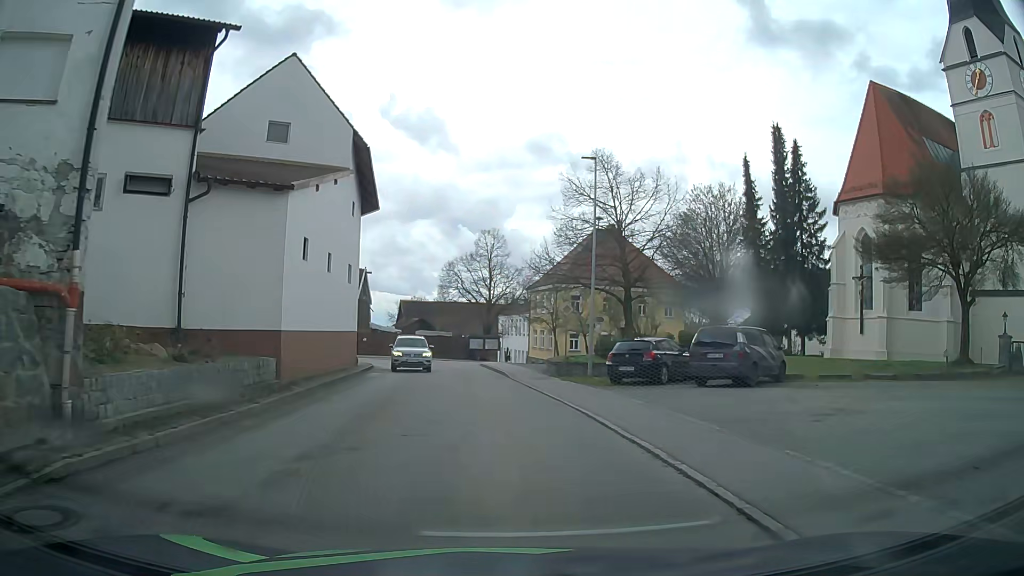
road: tertiary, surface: asphalt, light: Day
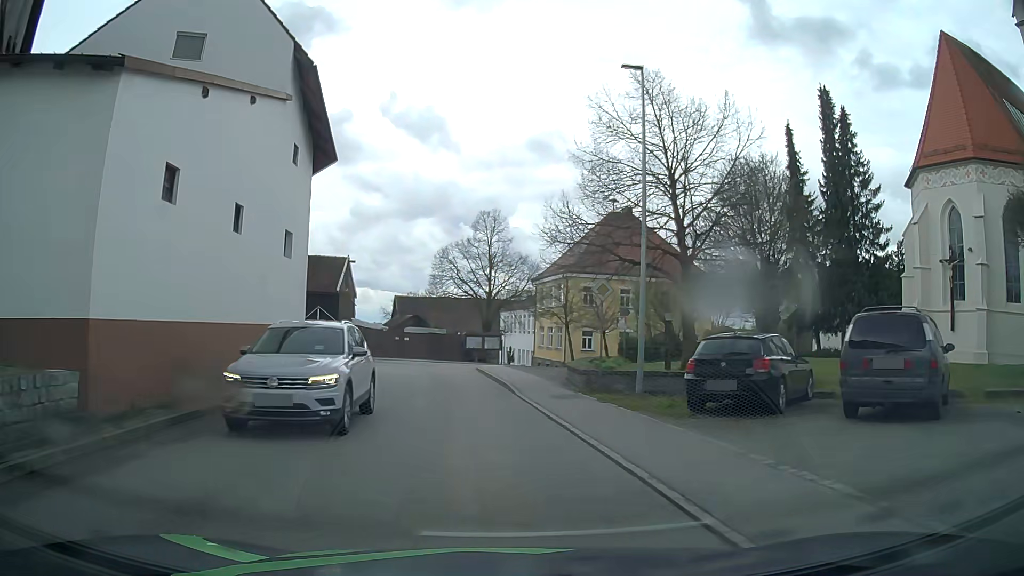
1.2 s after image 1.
(0.0, +8.8) m; 0°
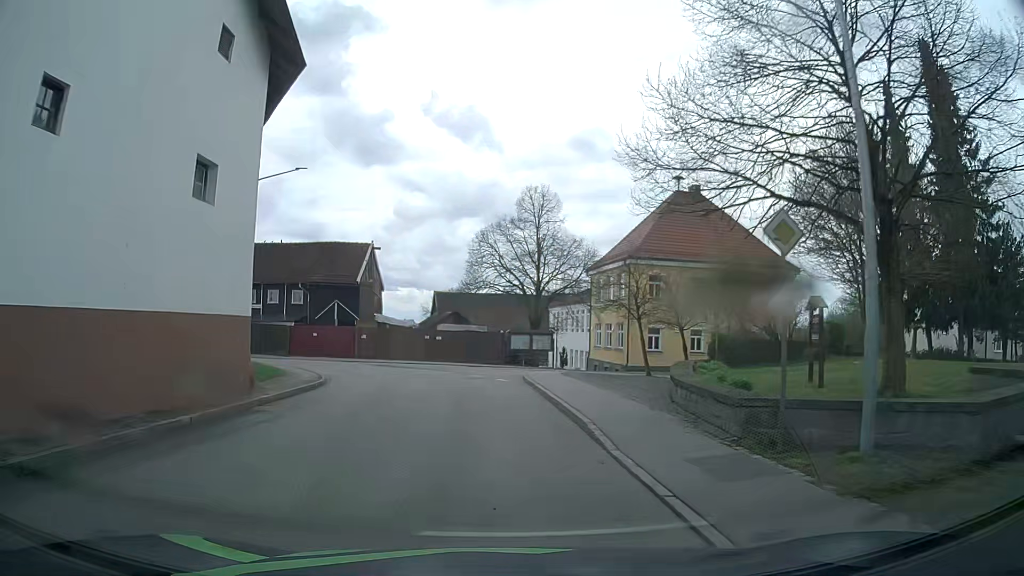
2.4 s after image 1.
(-0.3, +8.9) m; -3°
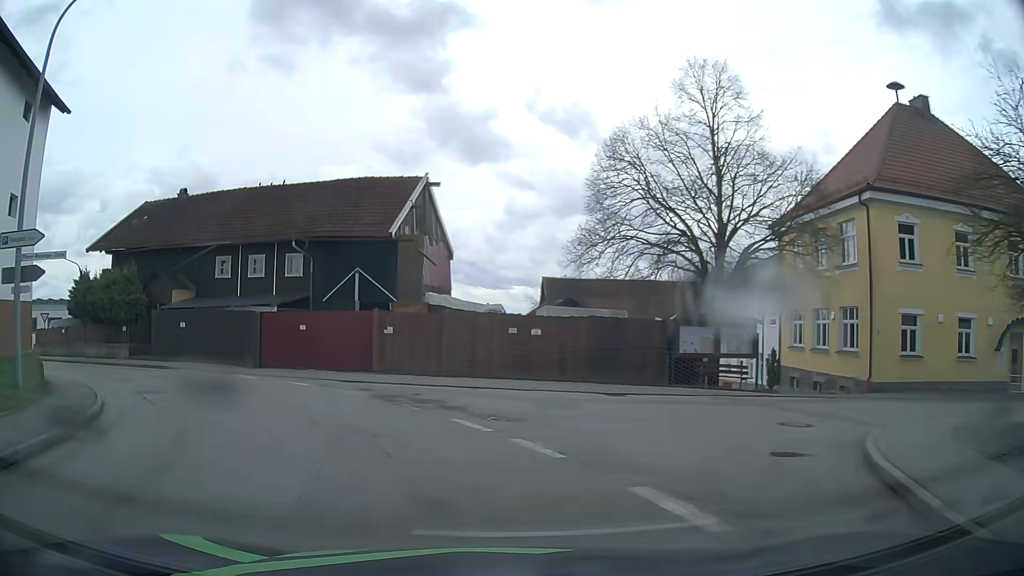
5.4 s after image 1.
(-1.6, +21.7) m; -10°
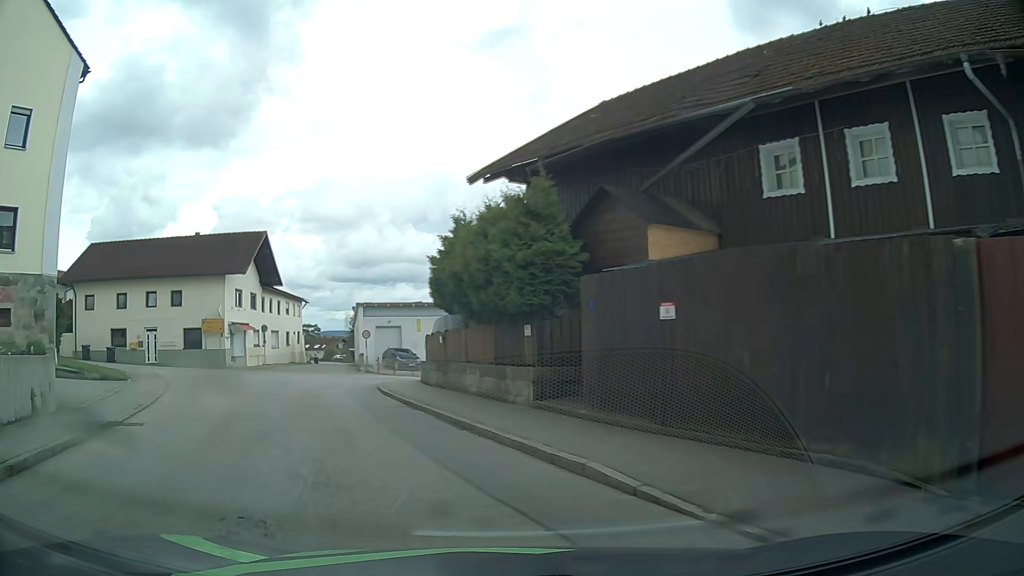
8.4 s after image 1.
(-7.4, +18.5) m; -47°
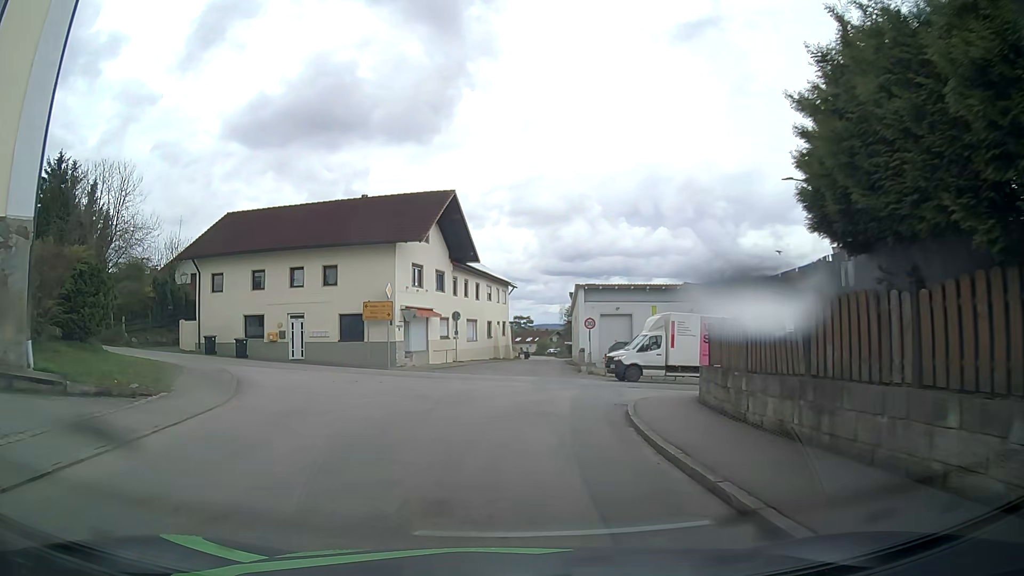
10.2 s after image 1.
(-2.0, +11.3) m; -18°
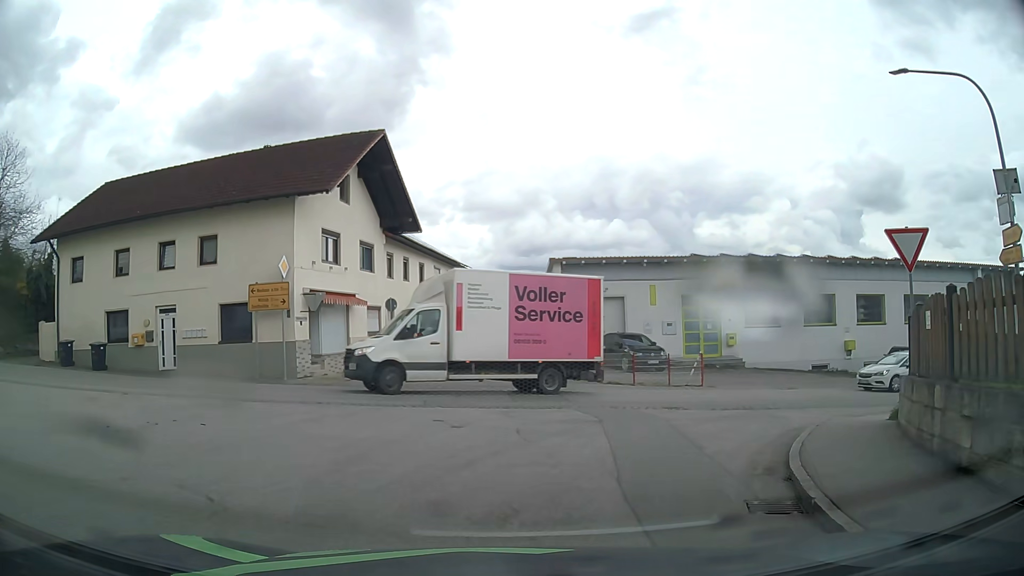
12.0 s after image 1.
(+0.3, +10.6) m; +5°
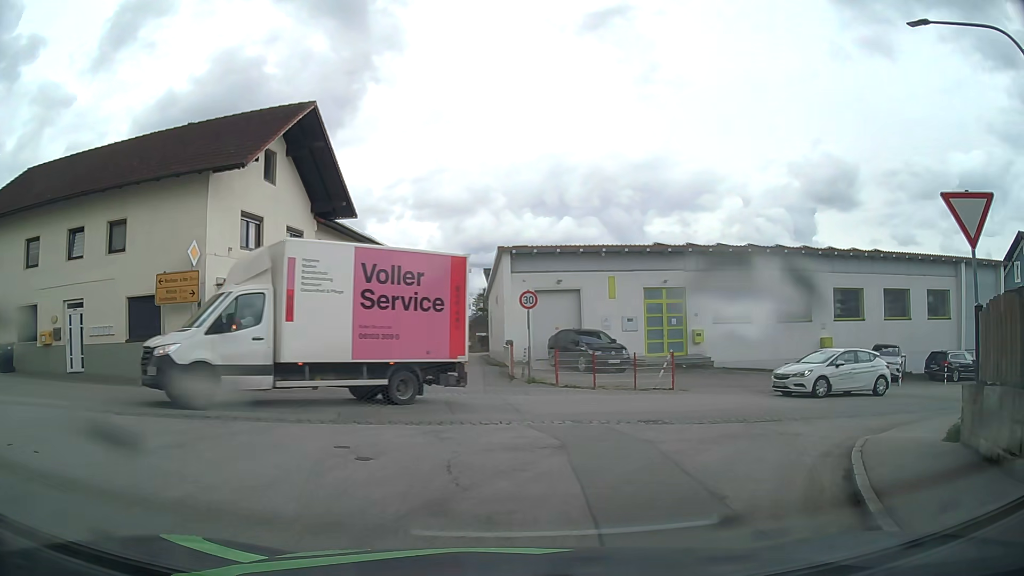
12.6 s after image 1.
(+0.1, +3.0) m; +3°
